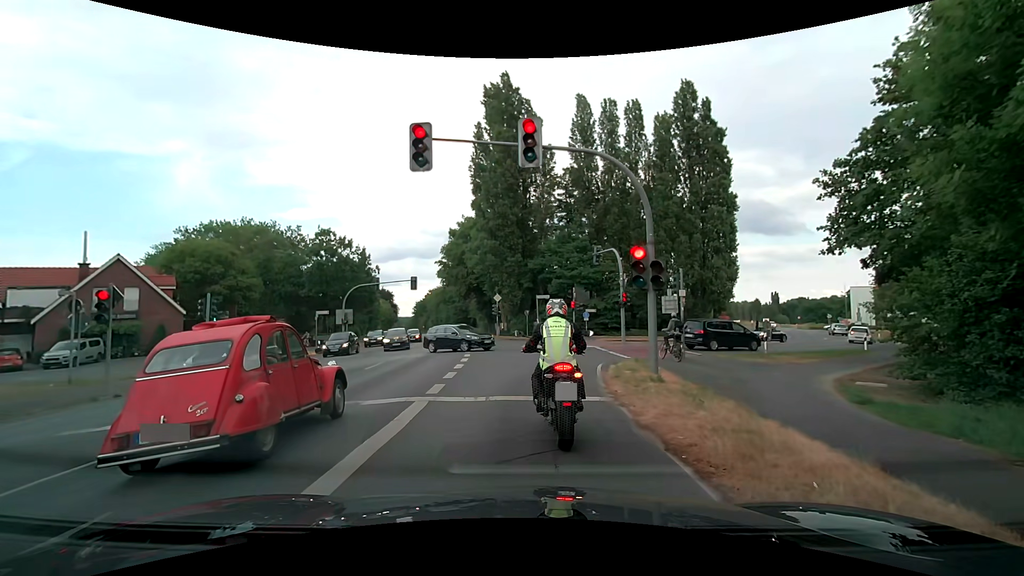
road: secondary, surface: asphalt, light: Day
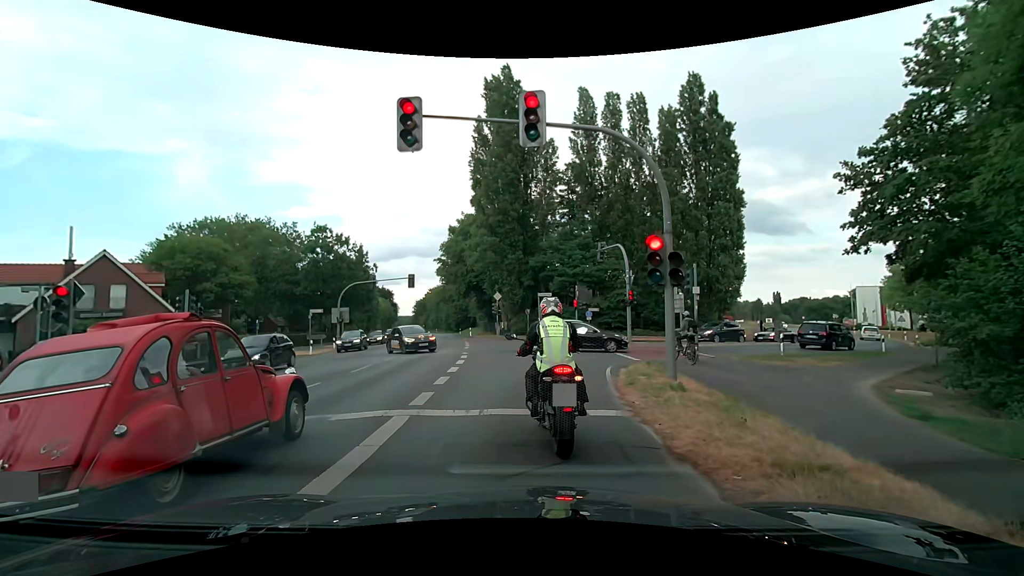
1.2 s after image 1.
(0.0, +1.5) m; 0°
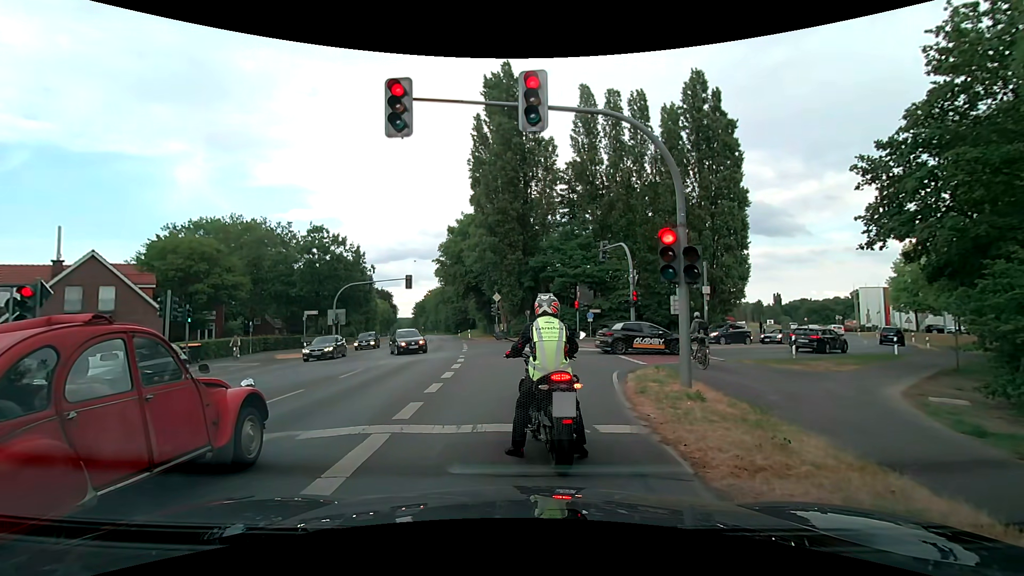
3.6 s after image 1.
(0.0, +1.1) m; 0°
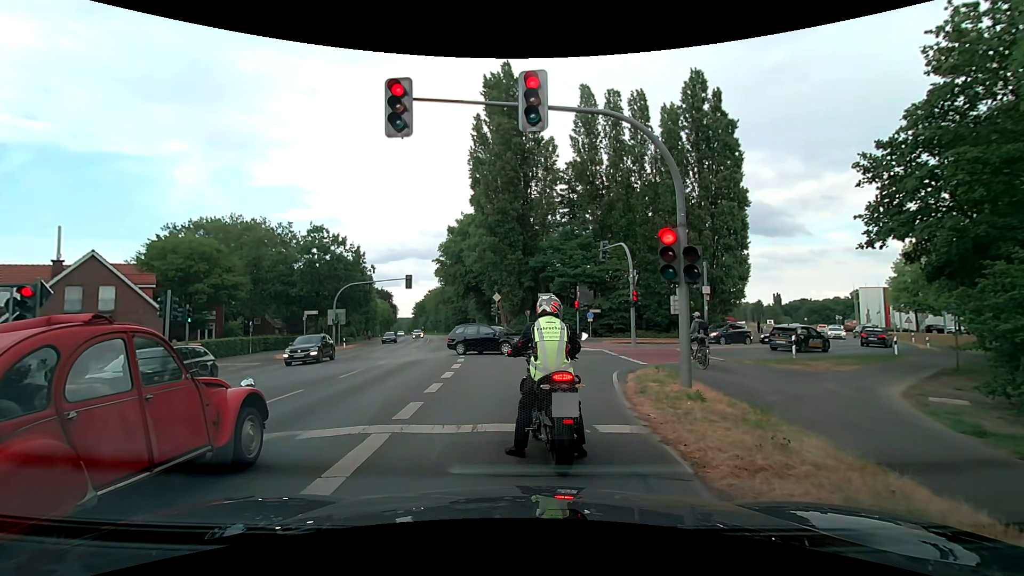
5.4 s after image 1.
(0.0, 0.0) m; 0°
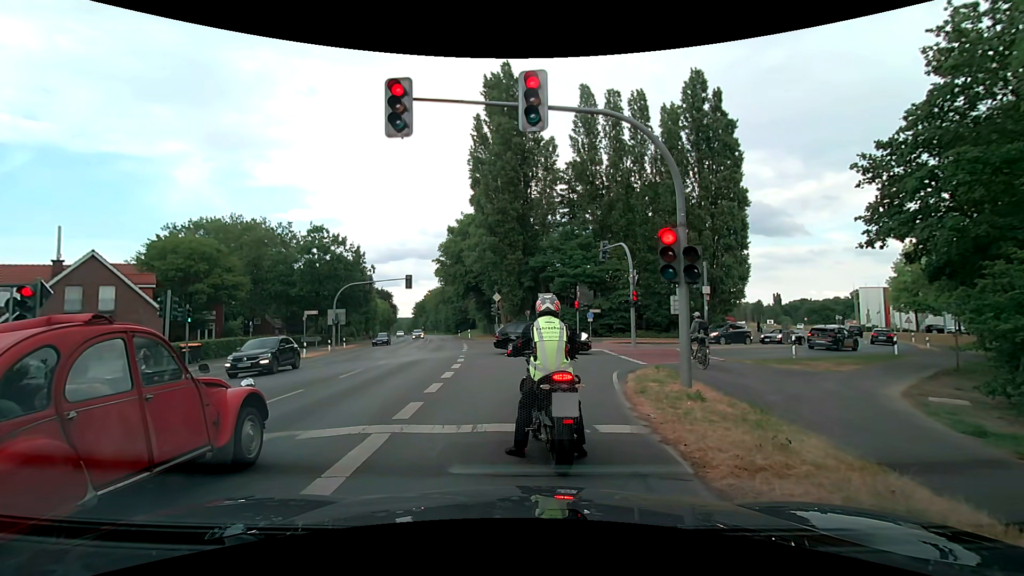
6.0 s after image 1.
(0.0, 0.0) m; 0°
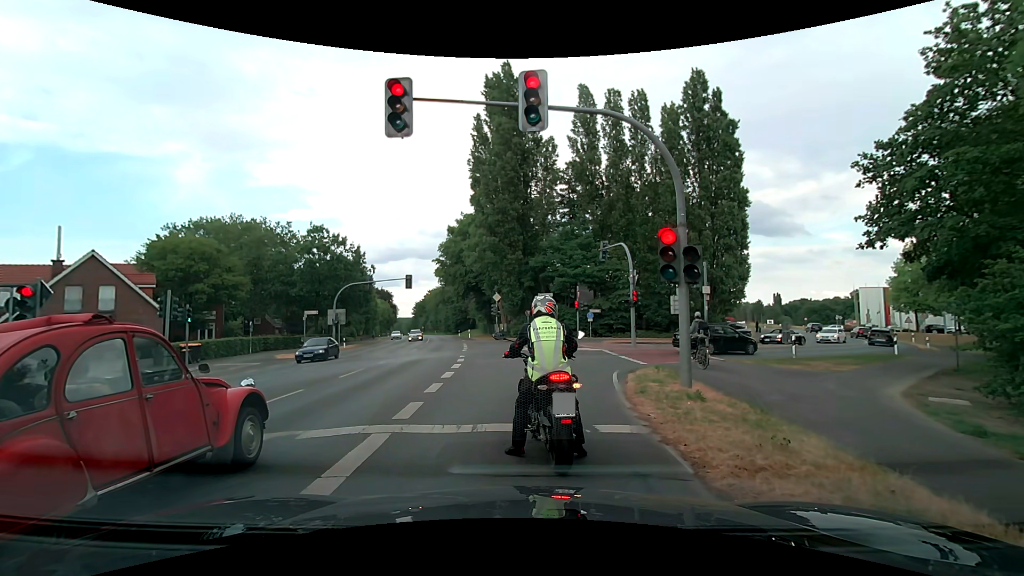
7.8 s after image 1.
(0.0, 0.0) m; 0°
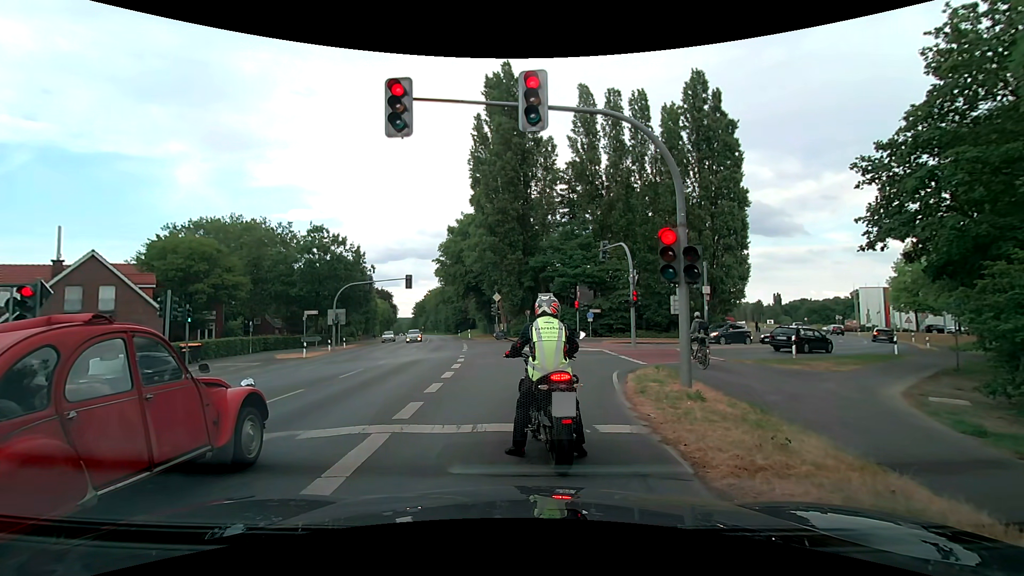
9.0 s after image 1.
(0.0, 0.0) m; 0°
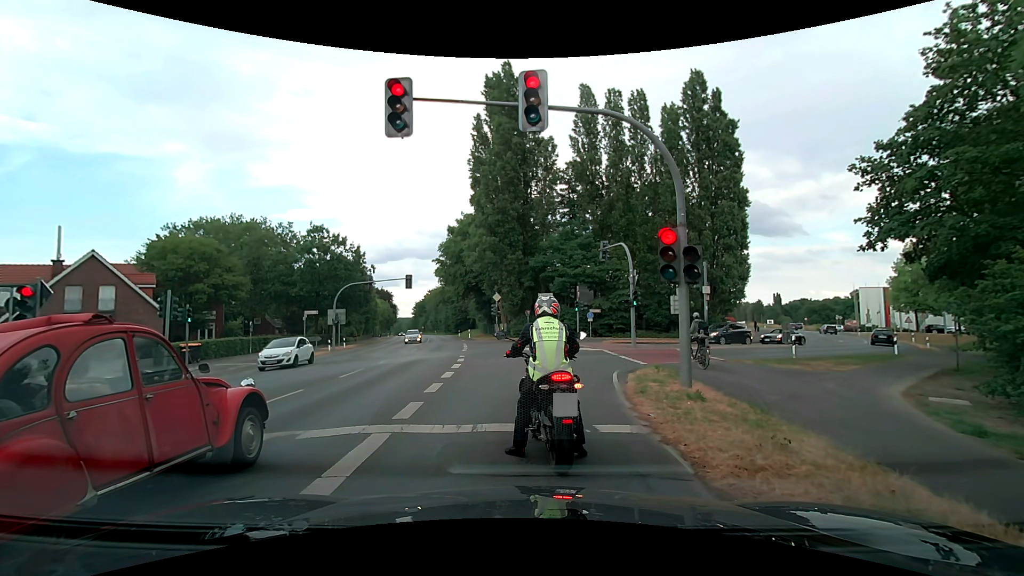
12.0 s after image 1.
(0.0, 0.0) m; 0°
(-1, +10) (+1, +20) (+8, +27) (+15, +33) (+23, +40) (+29, +48) (+34, +56) (+39, +65) (+42, +75) (+45, +84) m
